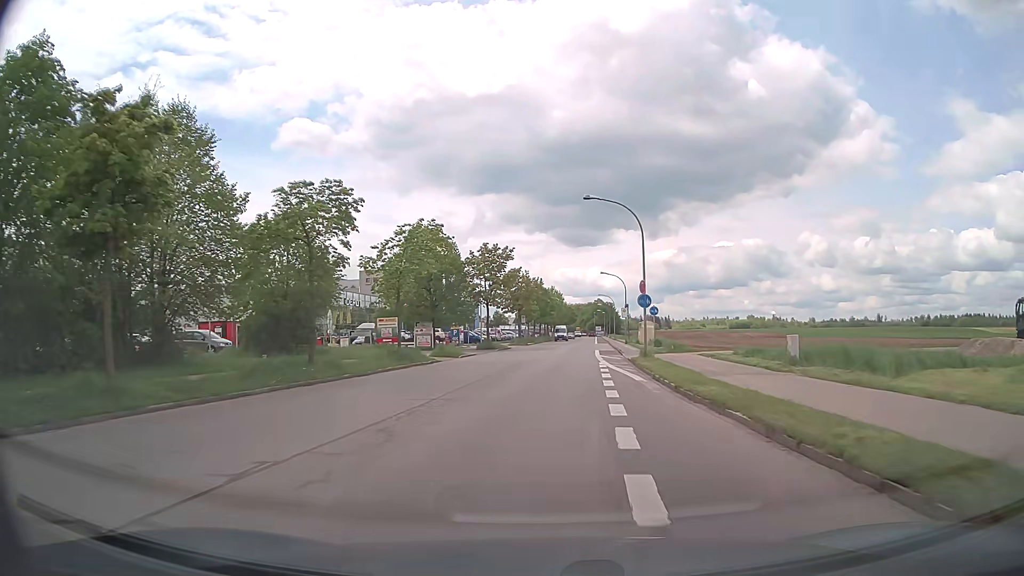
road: tertiary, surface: asphalt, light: Day
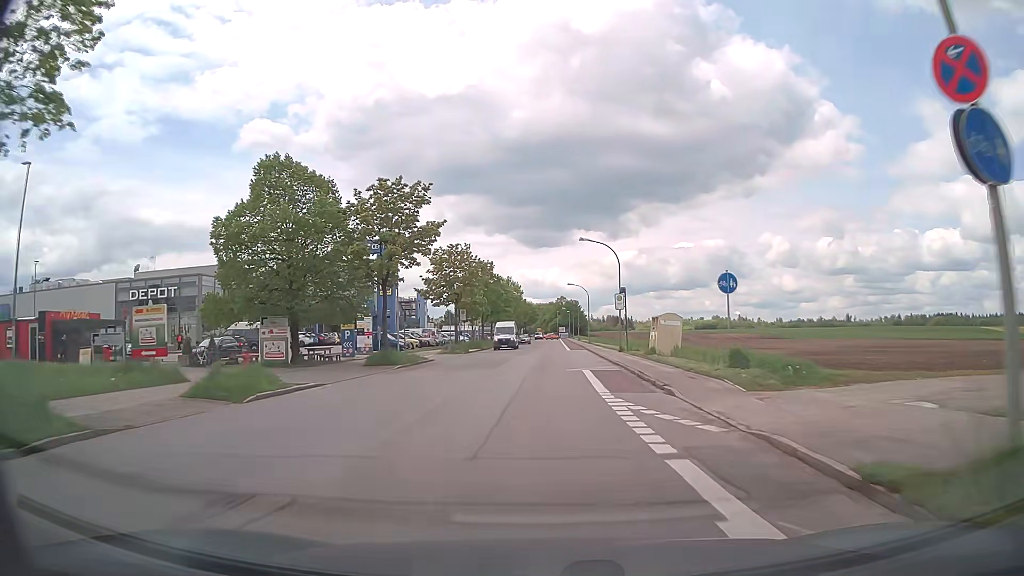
(+0.9, +25.3) m; +4°
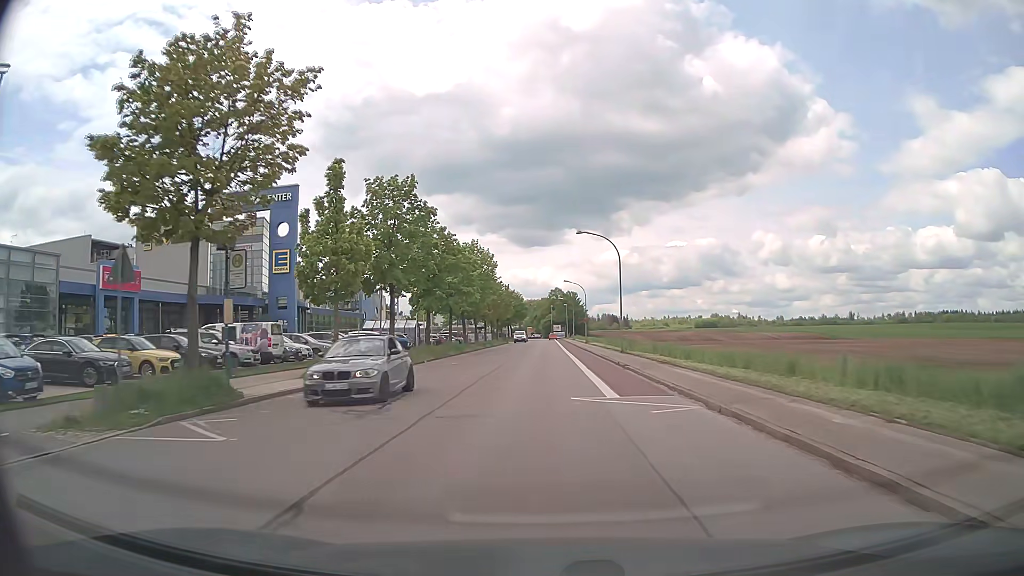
(+0.5, +41.1) m; +1°
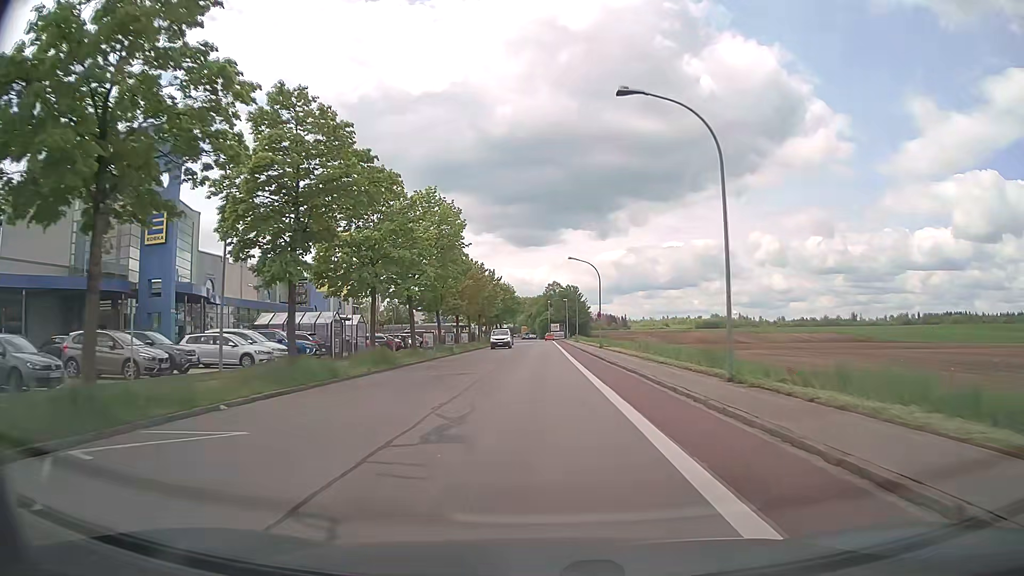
(0.0, +23.7) m; 0°
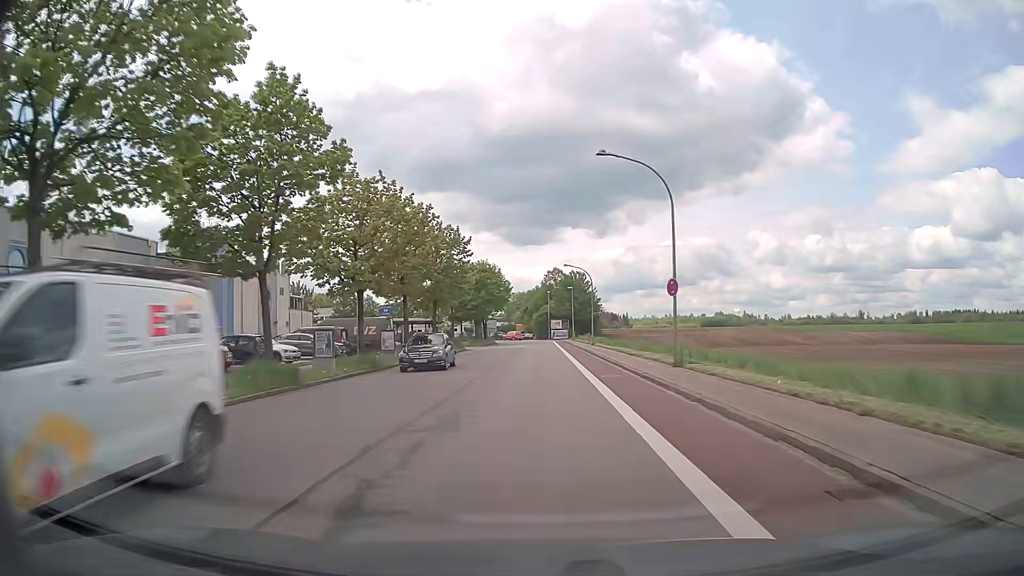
(+0.1, +31.4) m; 0°
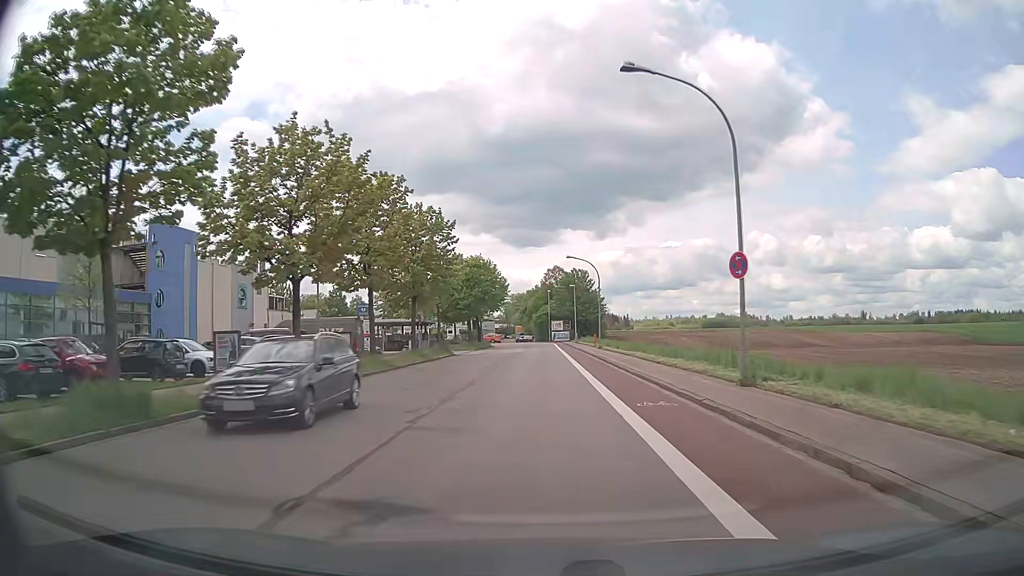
(0.0, +7.8) m; 0°
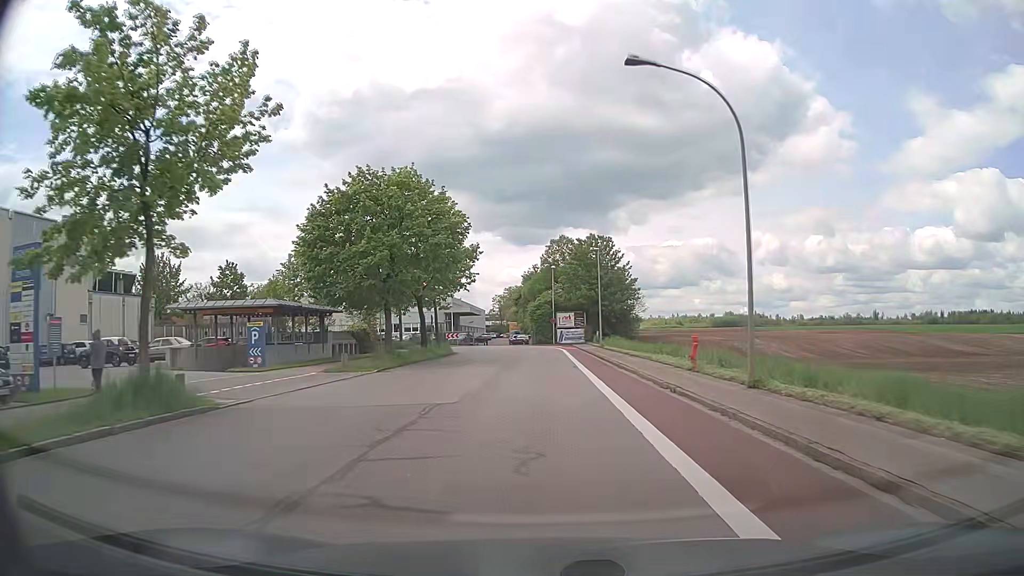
(0.0, +38.7) m; 0°
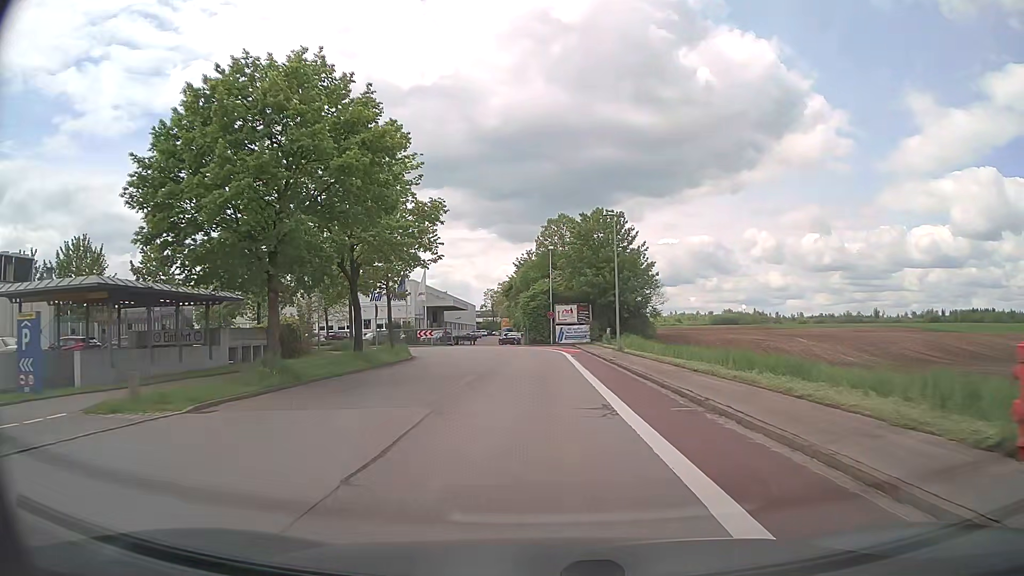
(+0.1, +14.7) m; +1°
(0, +10) (0, +20) (0, +30) (-1, +40) (-4, +49) (-12, +55) (-21, +58) (-31, +58) (-41, +59) (-51, +59) m
